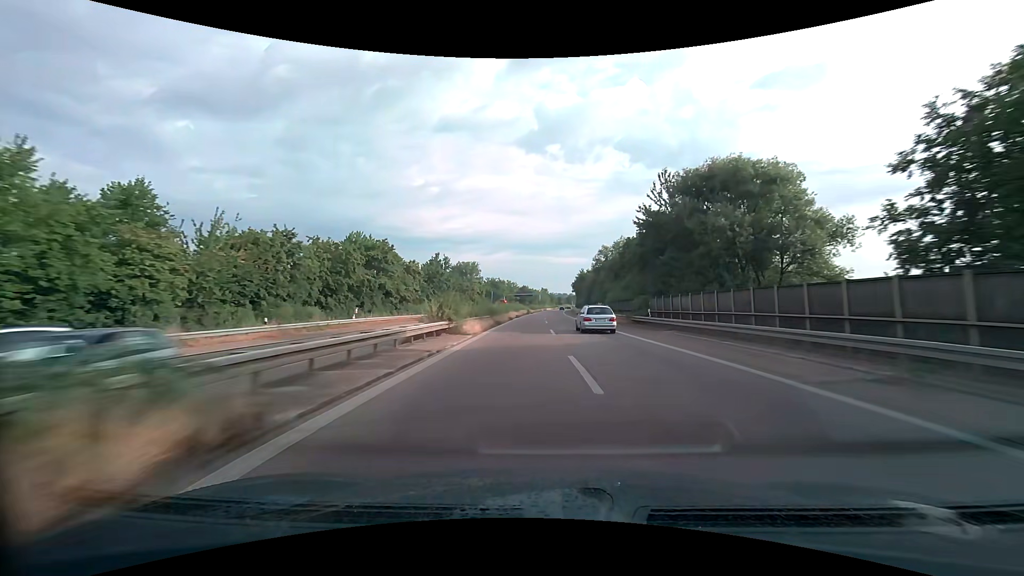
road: trunk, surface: asphalt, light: Day
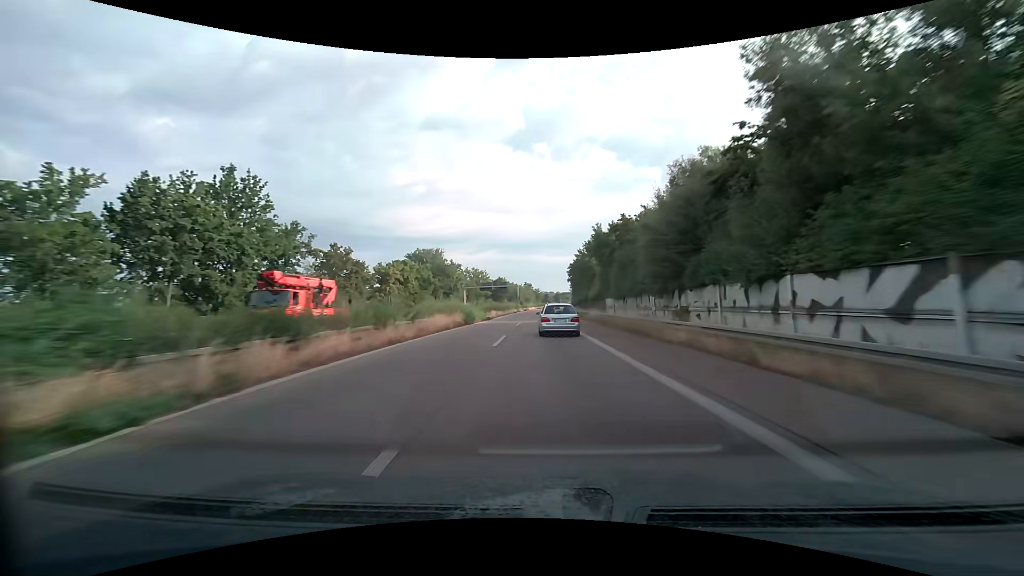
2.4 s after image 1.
(+1.4, +62.8) m; +2°
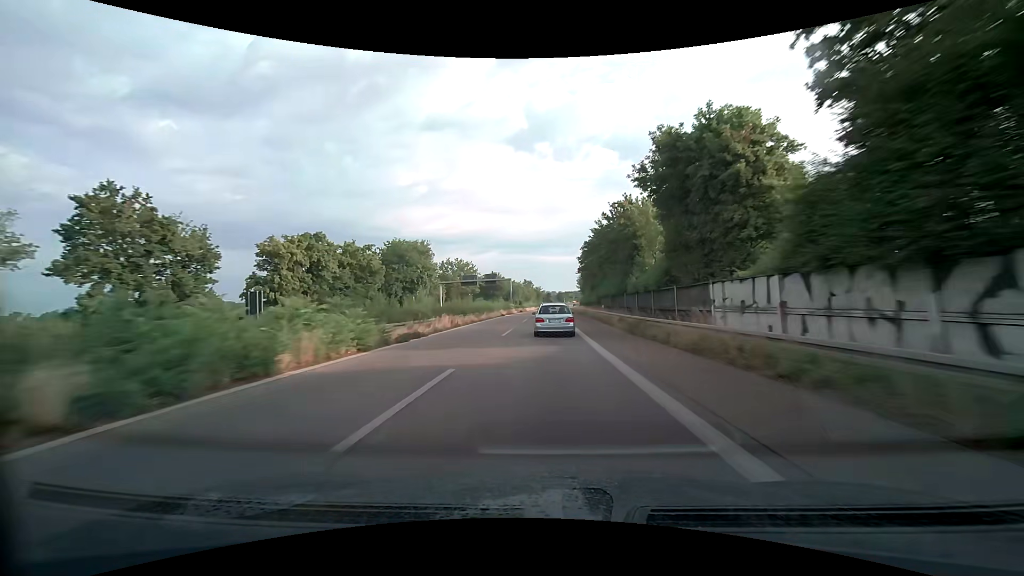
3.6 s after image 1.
(0.0, +30.1) m; 0°
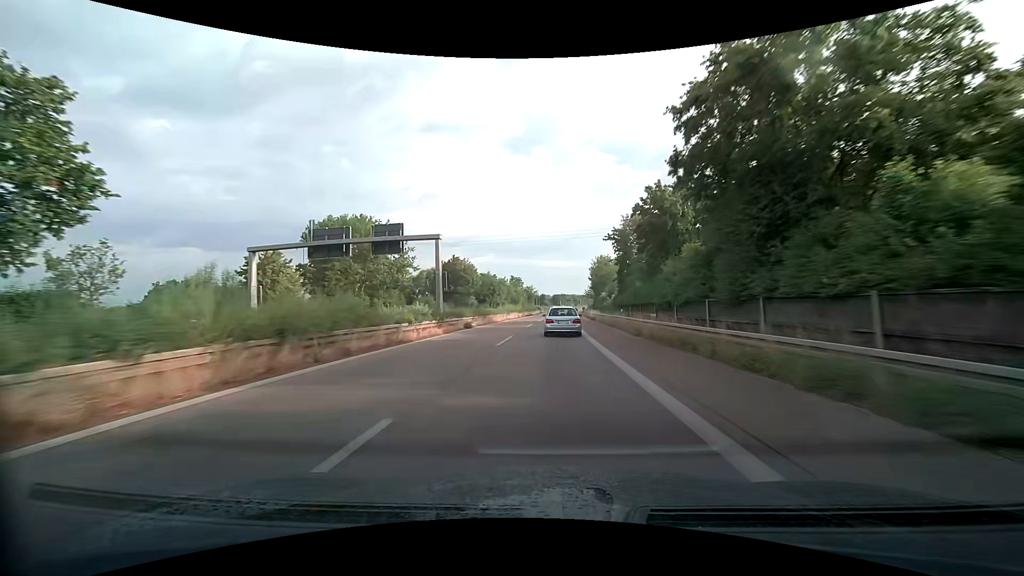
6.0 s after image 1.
(-0.1, +58.8) m; 0°
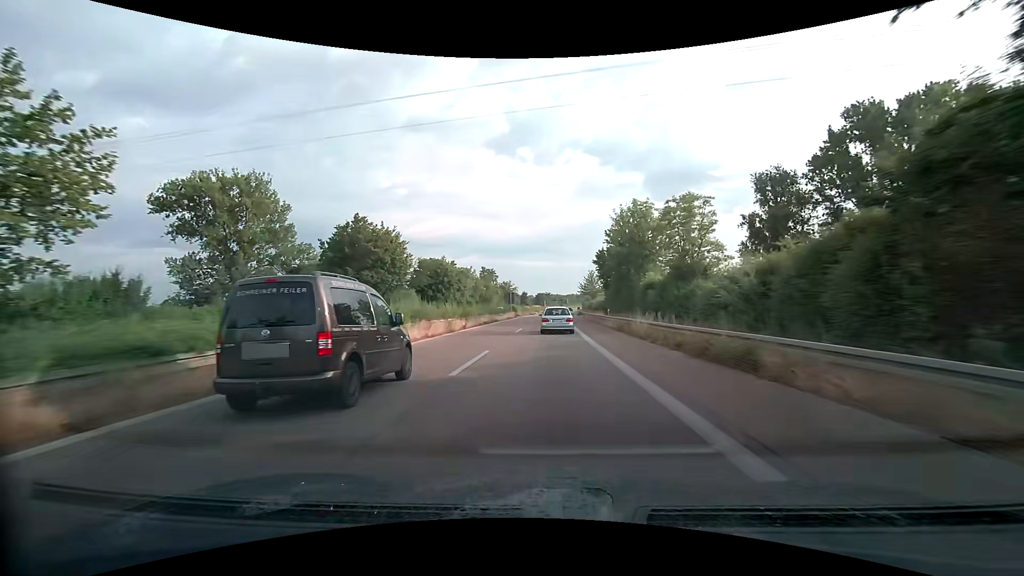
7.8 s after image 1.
(+0.5, +44.2) m; +2°
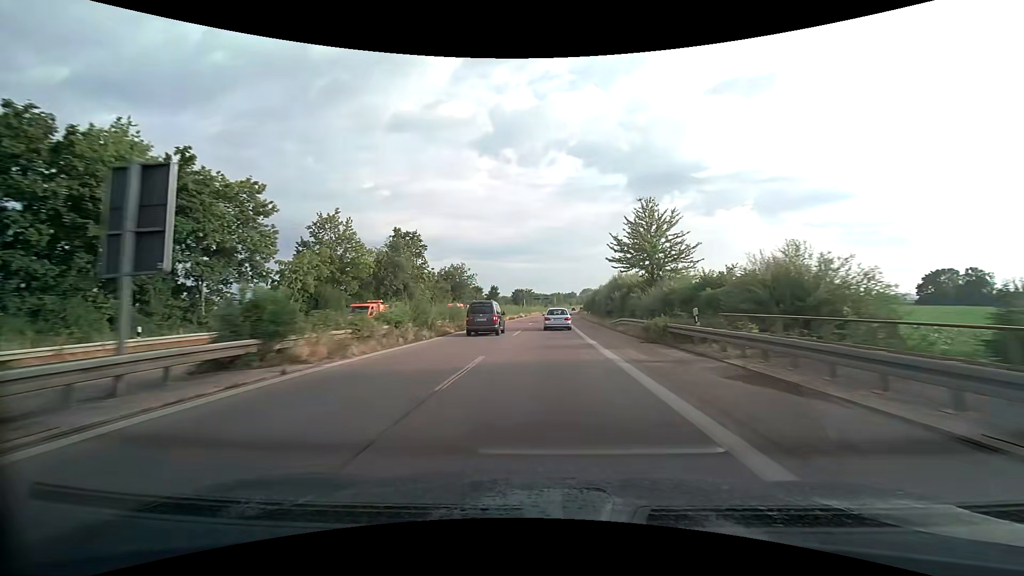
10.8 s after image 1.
(+1.4, +74.3) m; +2°
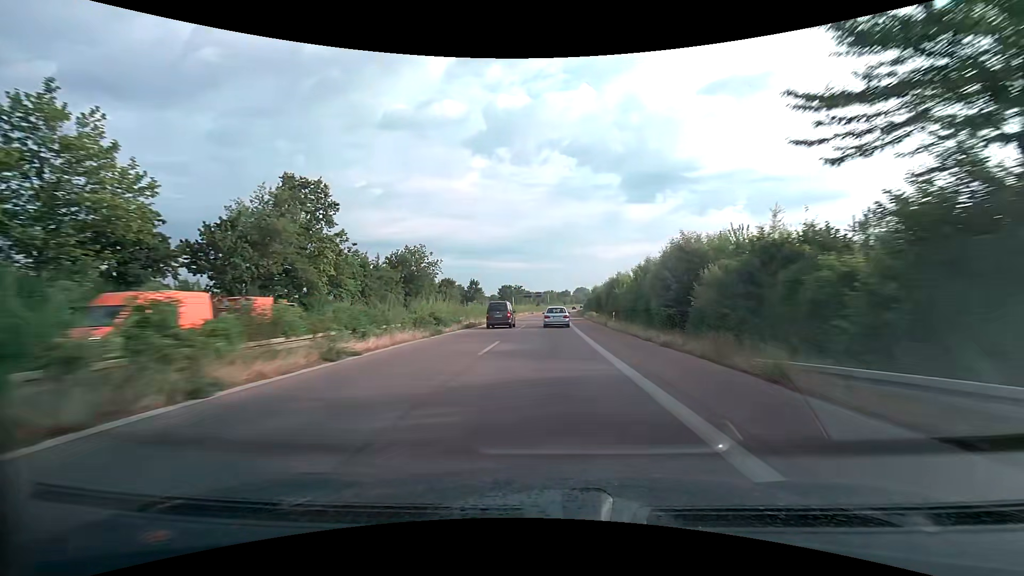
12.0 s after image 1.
(+0.3, +30.1) m; +1°
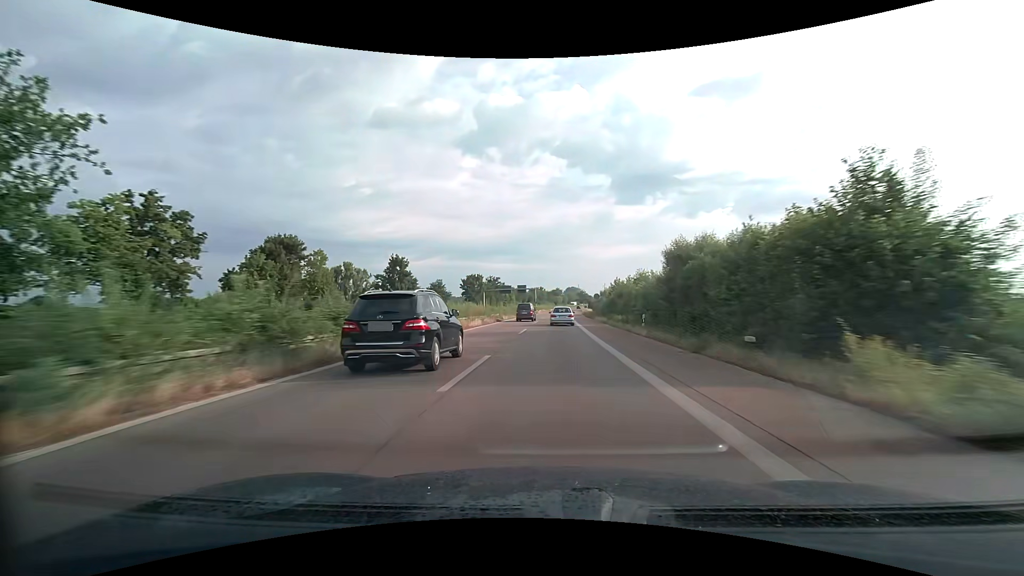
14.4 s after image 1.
(+0.7, +60.6) m; +1°
(0, +10) (0, +20) (0, +30) (0, +40) (+1, +50) (+1, +60) (+1, +70) (+2, +80) (+2, +90) (+3, +100) m
